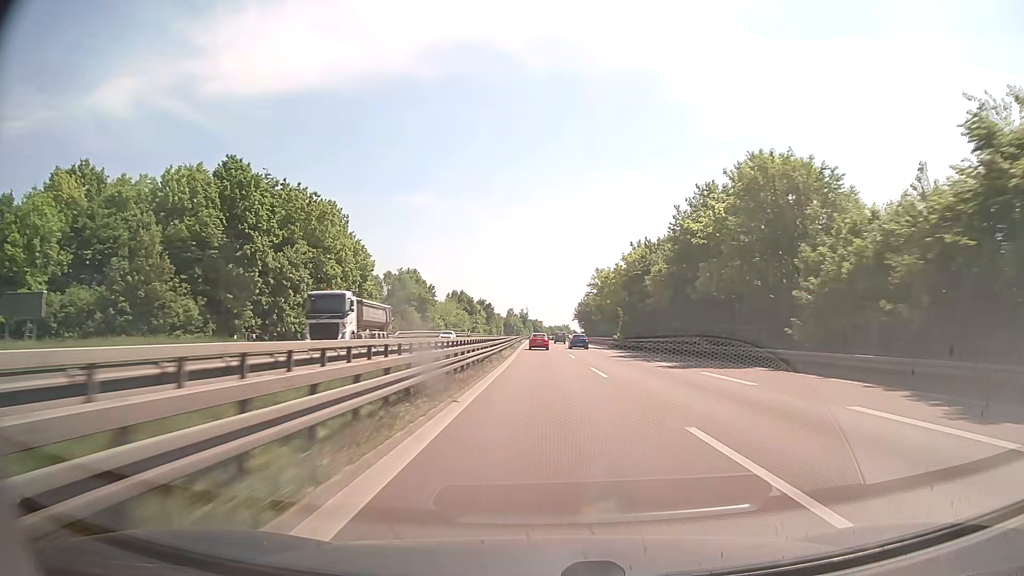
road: trunk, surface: asphalt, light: Day
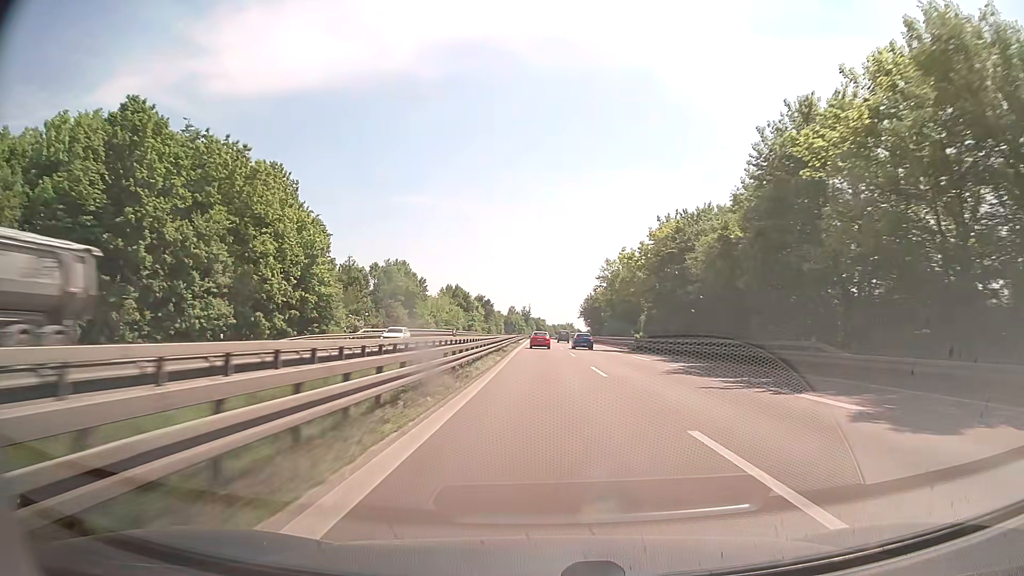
(0.0, +18.4) m; 0°
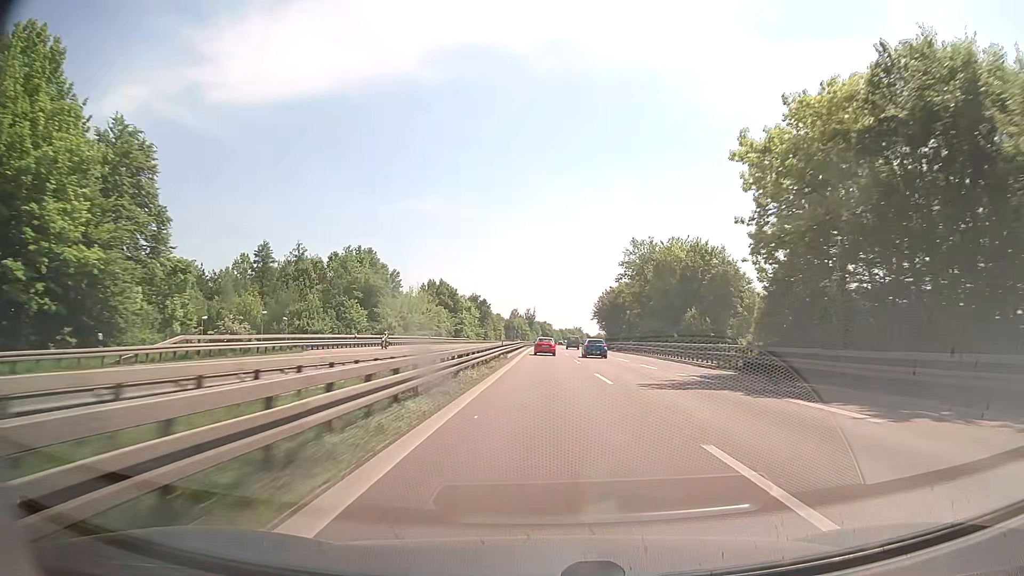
(-0.2, +36.9) m; 0°
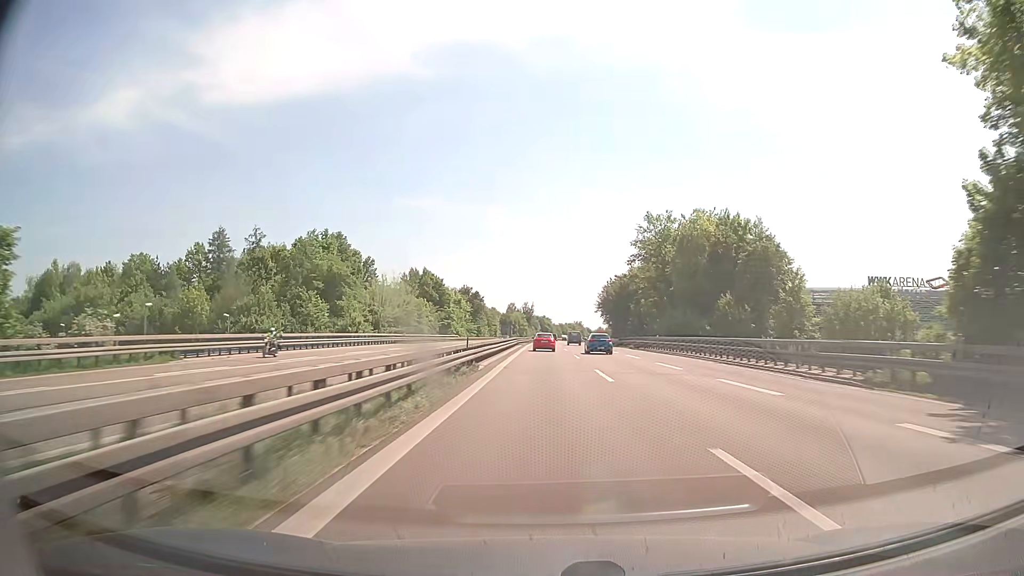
(0.0, +18.4) m; 0°
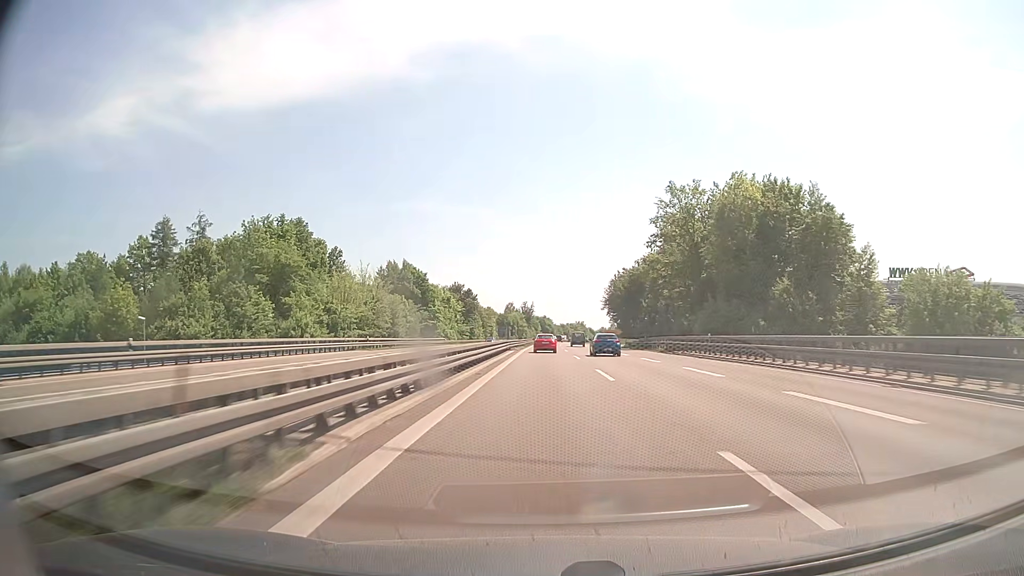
(0.0, +18.4) m; 0°
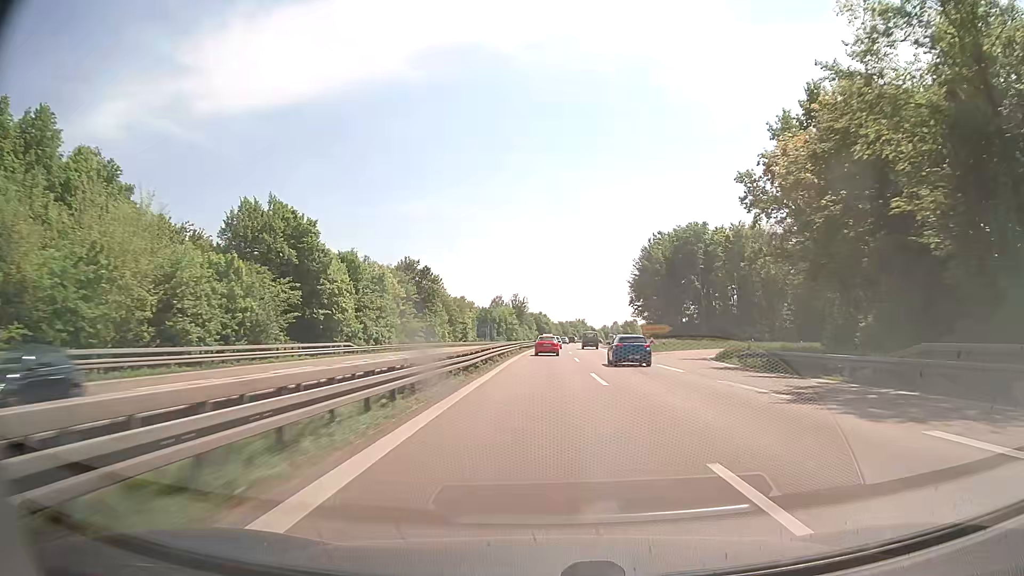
(-0.1, +54.5) m; 0°
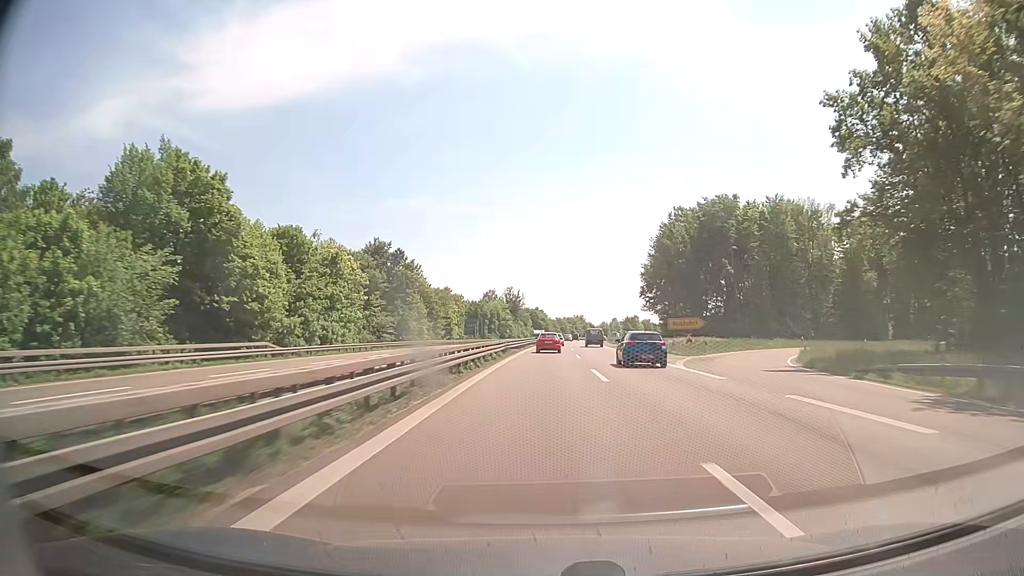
(0.0, +18.1) m; 0°
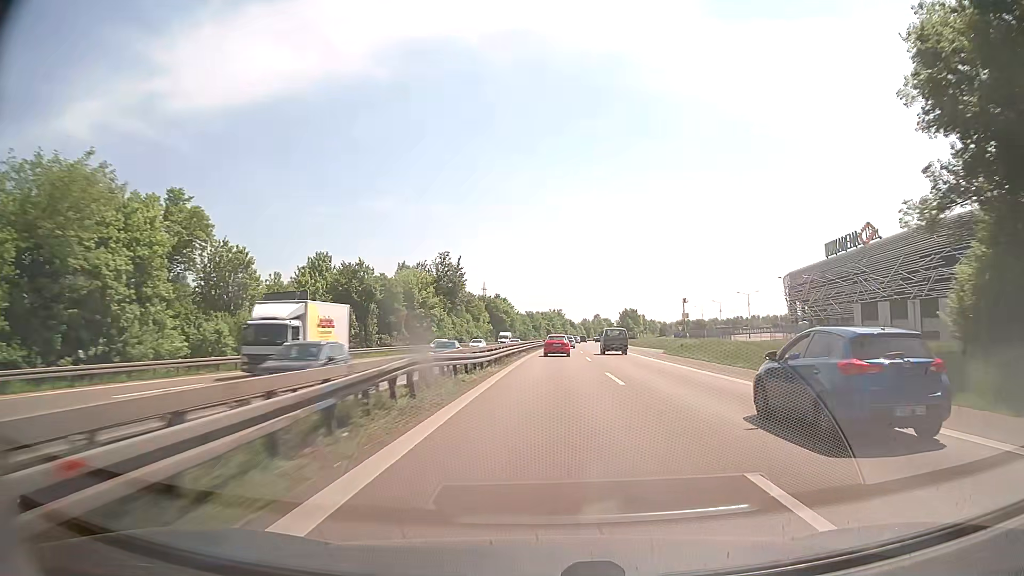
(+1.5, +90.7) m; +2°
(0, +10) (0, +20) (0, +30) (+1, +40) (+1, +50) (+1, +60) (+2, +70) (+2, +80) (+3, +90) (+4, +100) m
